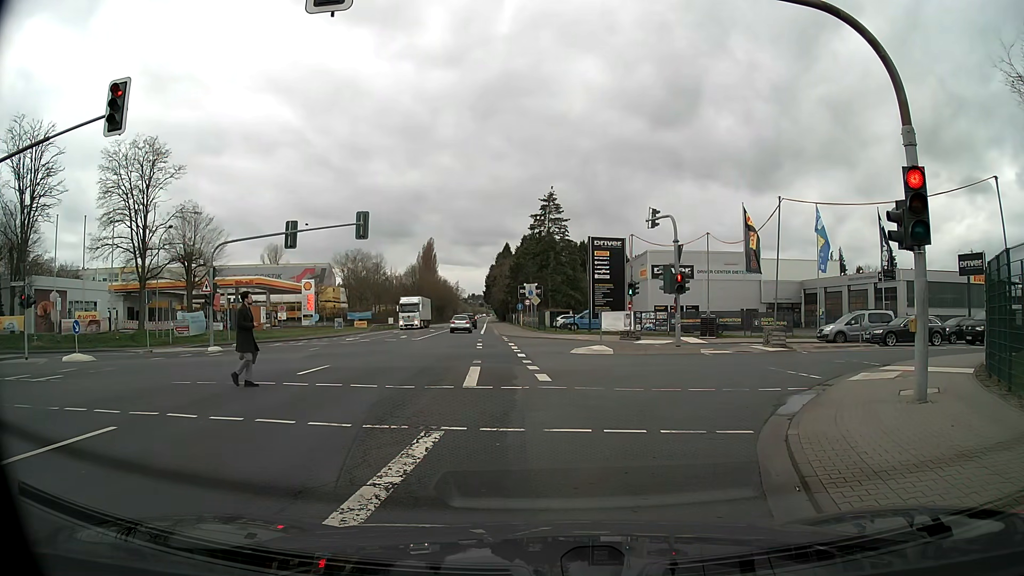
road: secondary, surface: asphalt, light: Day
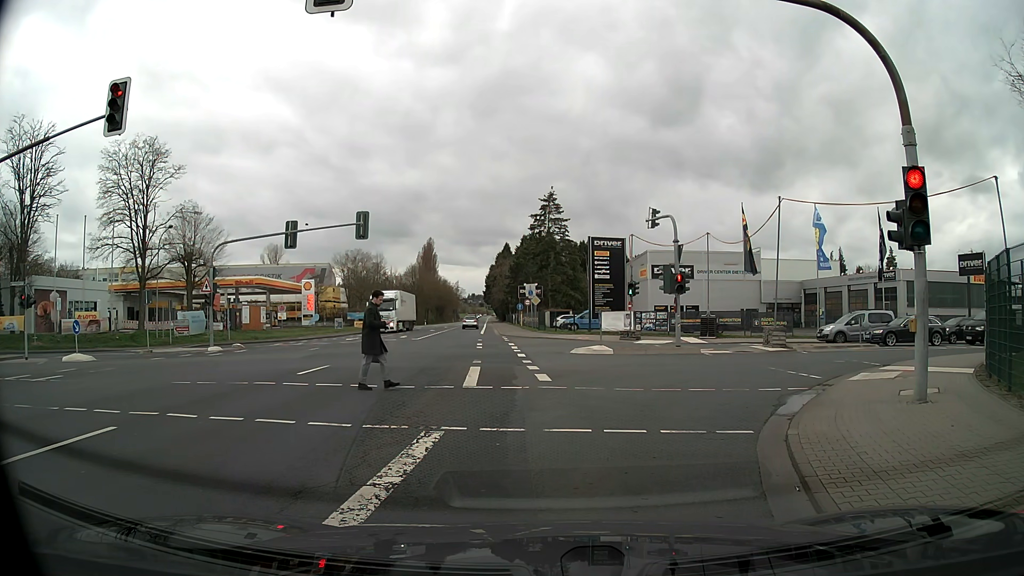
(0.0, 0.0) m; 0°
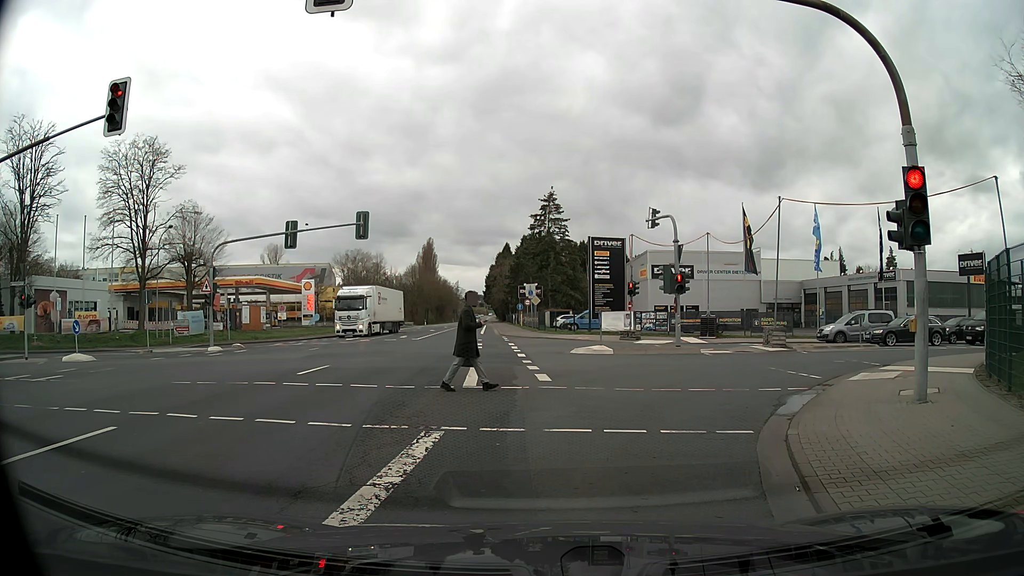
(0.0, 0.0) m; 0°
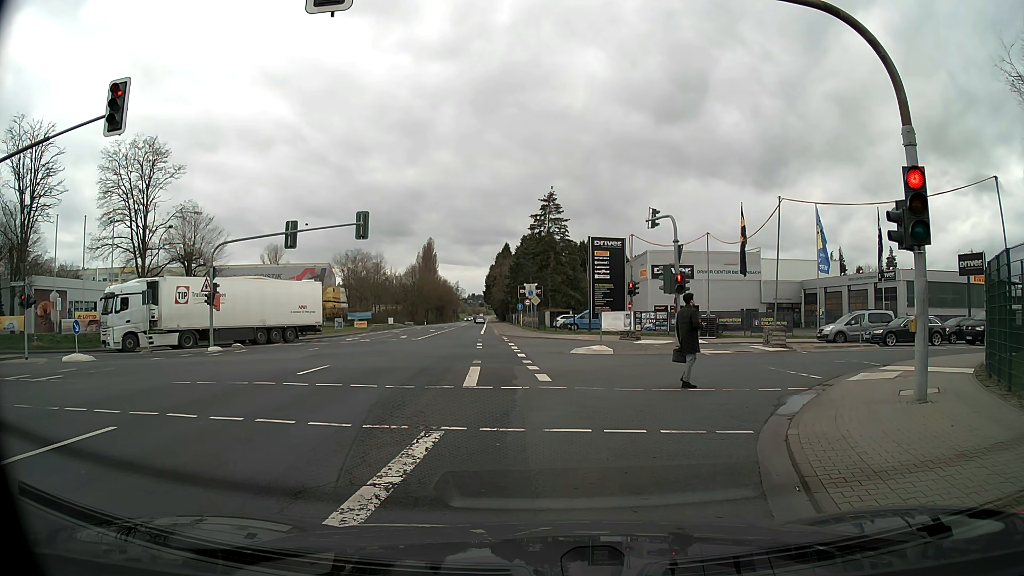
(0.0, 0.0) m; 0°
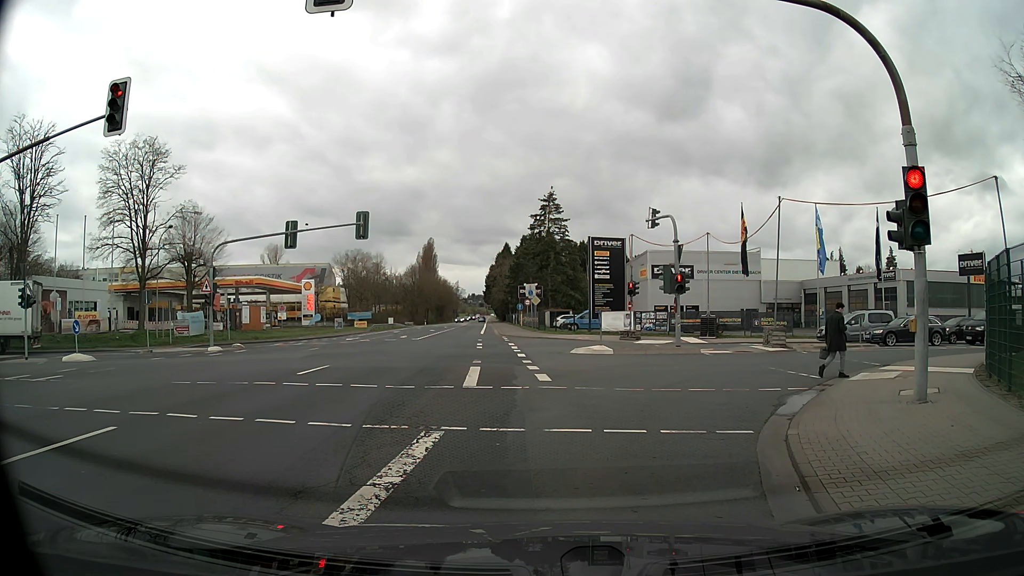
(0.0, 0.0) m; 0°
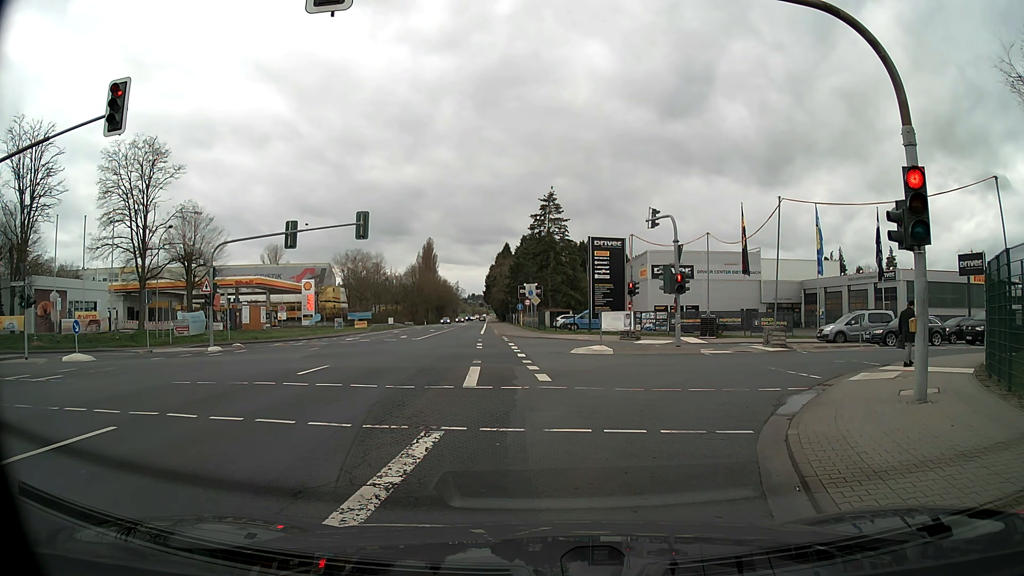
(0.0, 0.0) m; 0°
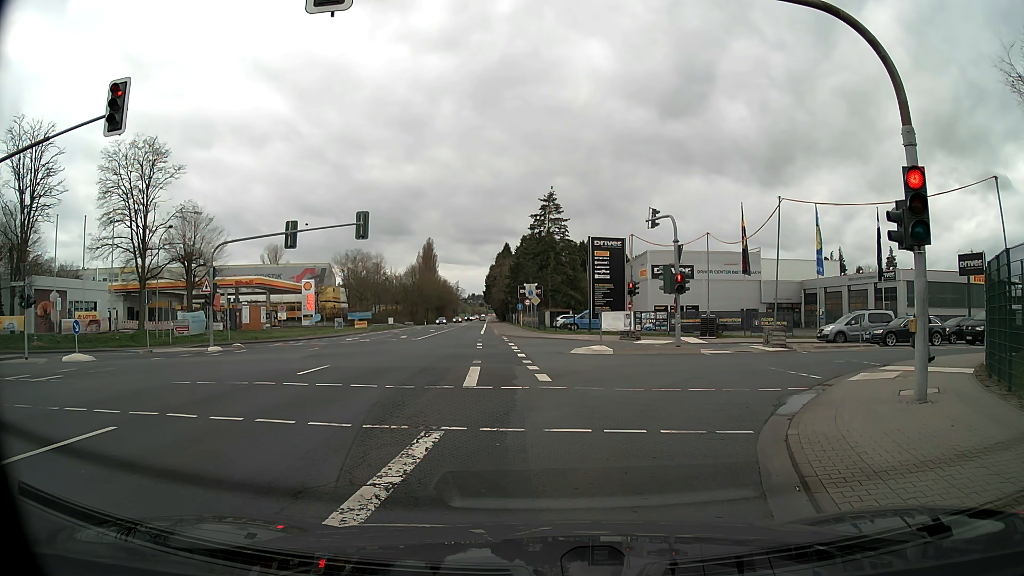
(0.0, 0.0) m; 0°
